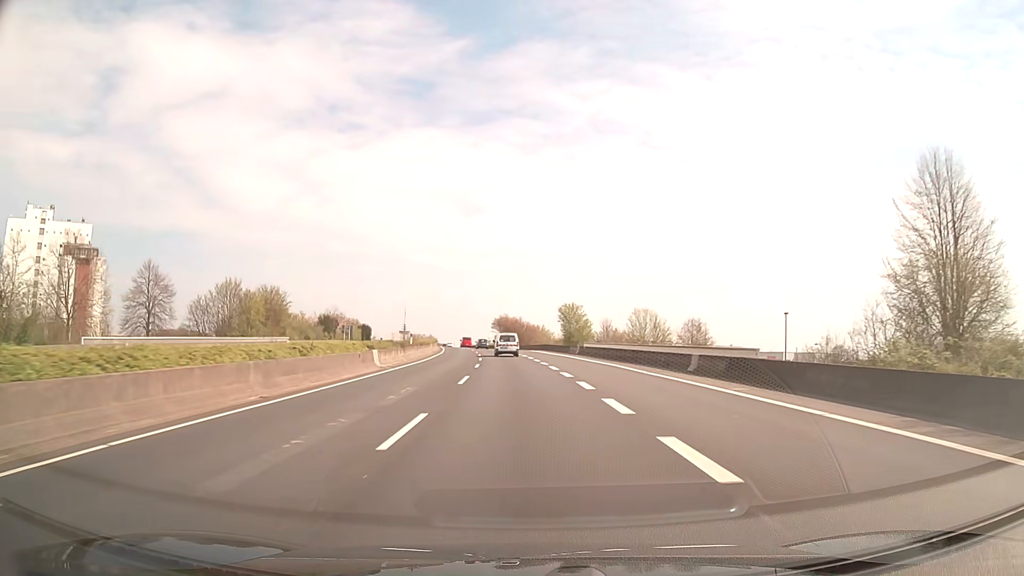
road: trunk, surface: asphalt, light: Day
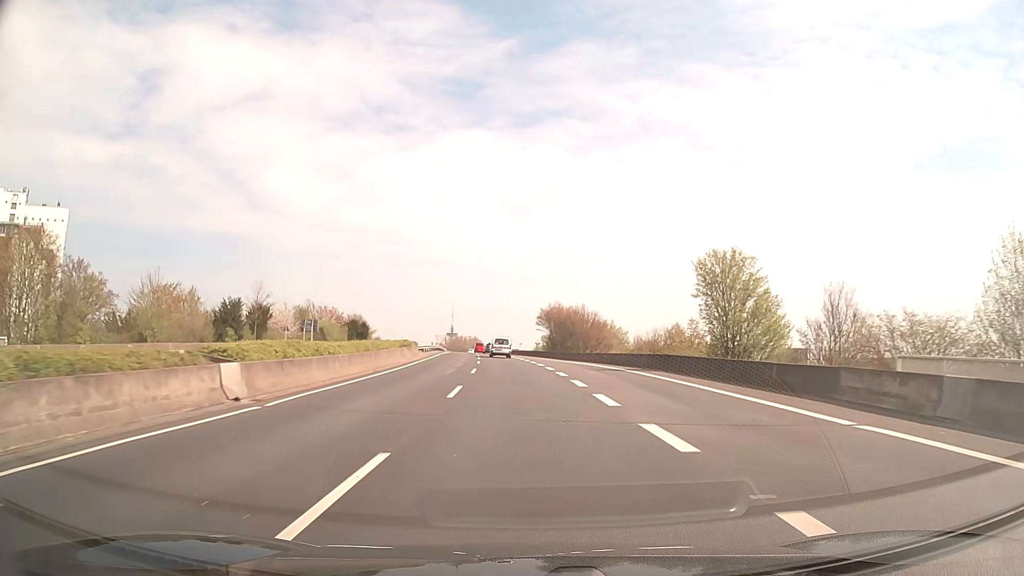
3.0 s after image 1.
(-2.0, +52.9) m; -4°
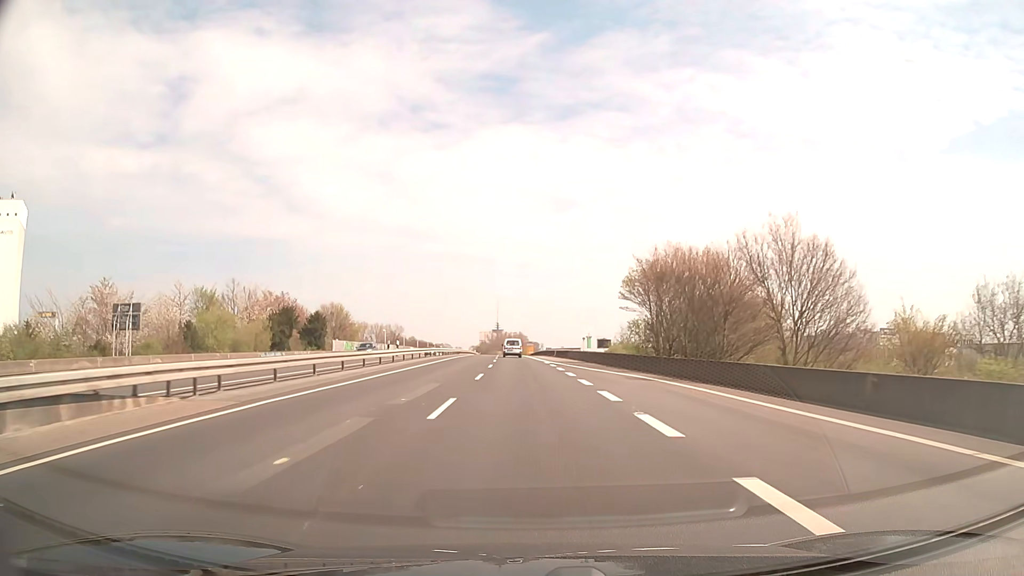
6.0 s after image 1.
(-2.1, +53.4) m; -4°
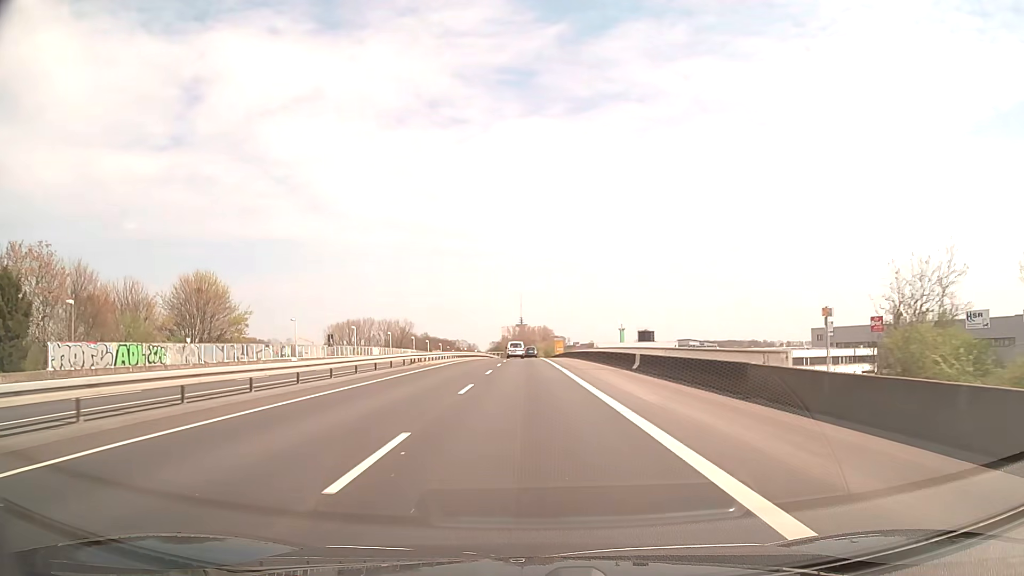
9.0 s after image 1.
(-0.9, +54.0) m; -2°
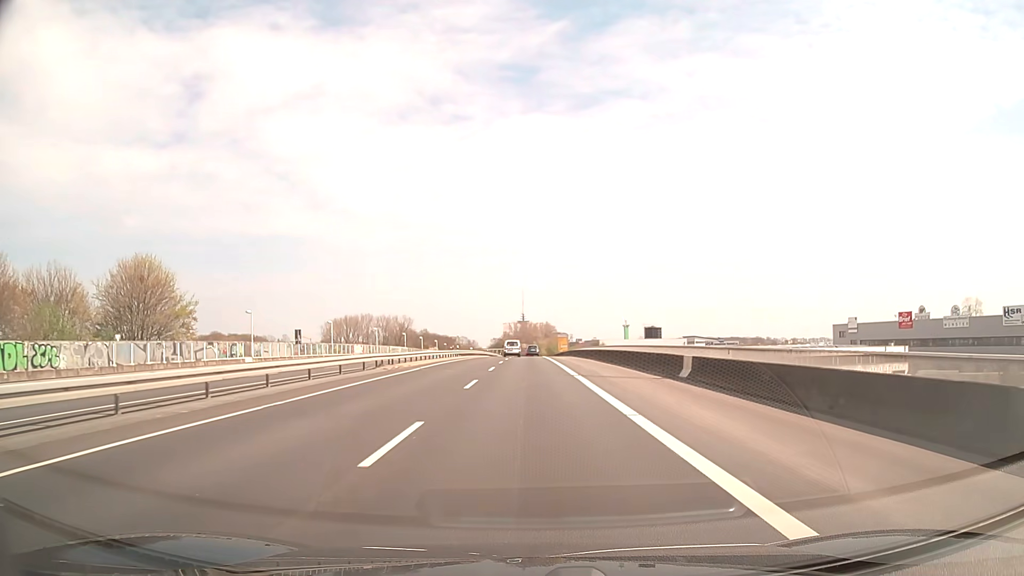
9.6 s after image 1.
(0.0, +10.8) m; 0°
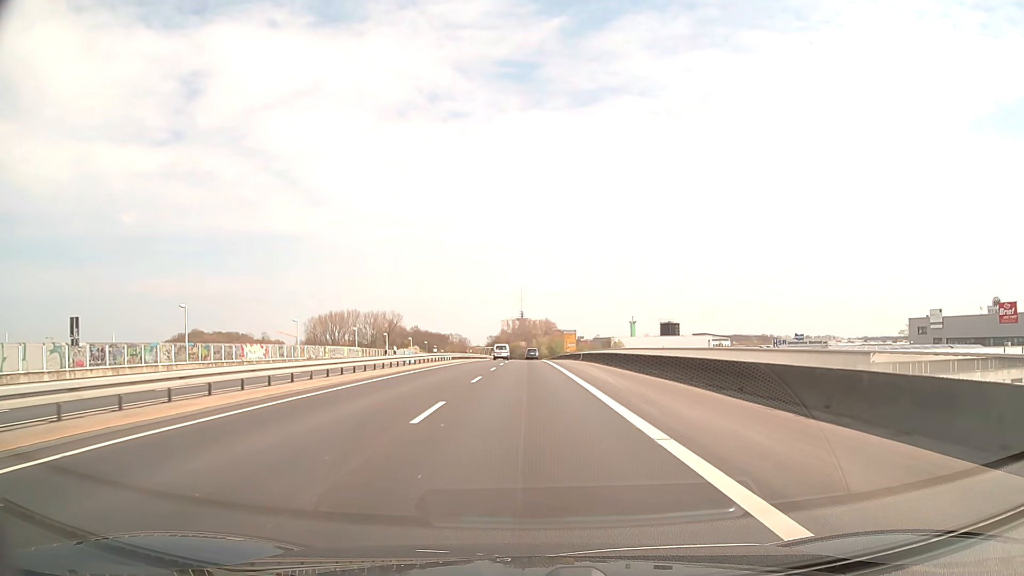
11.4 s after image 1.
(0.0, +32.5) m; 0°
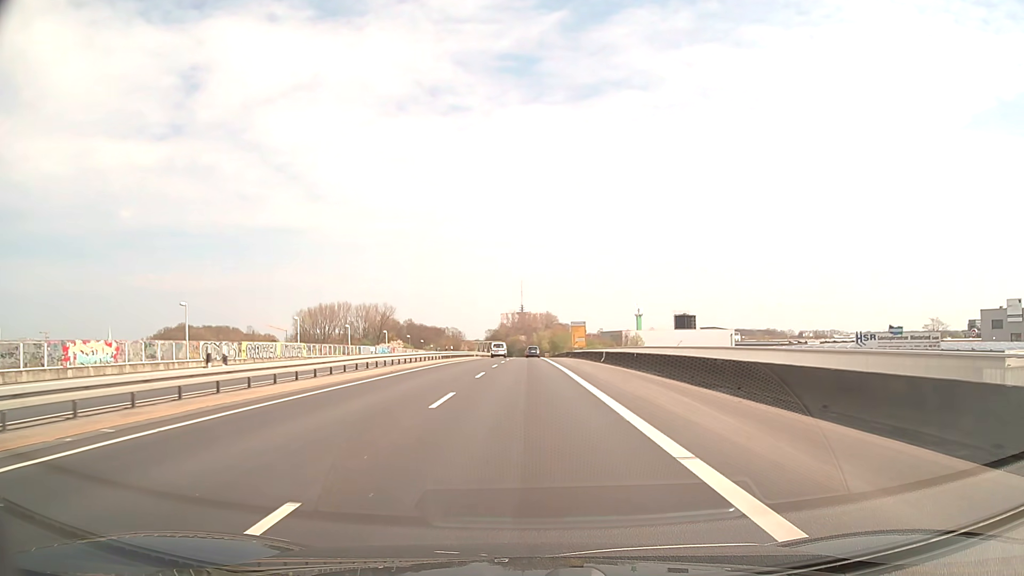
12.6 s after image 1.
(0.0, +21.7) m; 0°
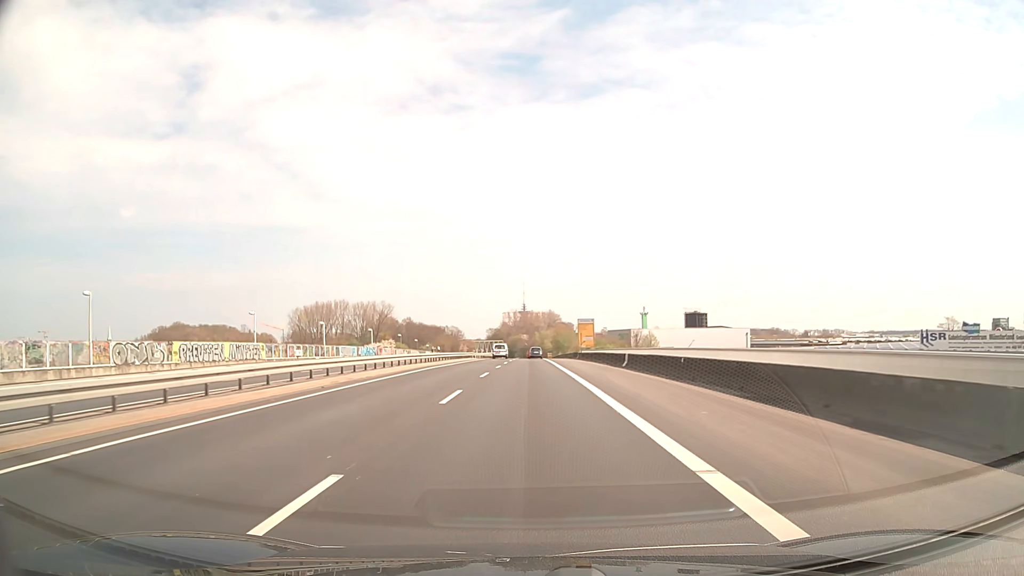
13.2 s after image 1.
(0.0, +10.9) m; 0°
(0, +10) (0, +20) (0, +30) (0, +40) (0, +50) (0, +60) (0, +70) (0, +80) (0, +90) (0, +100) m
